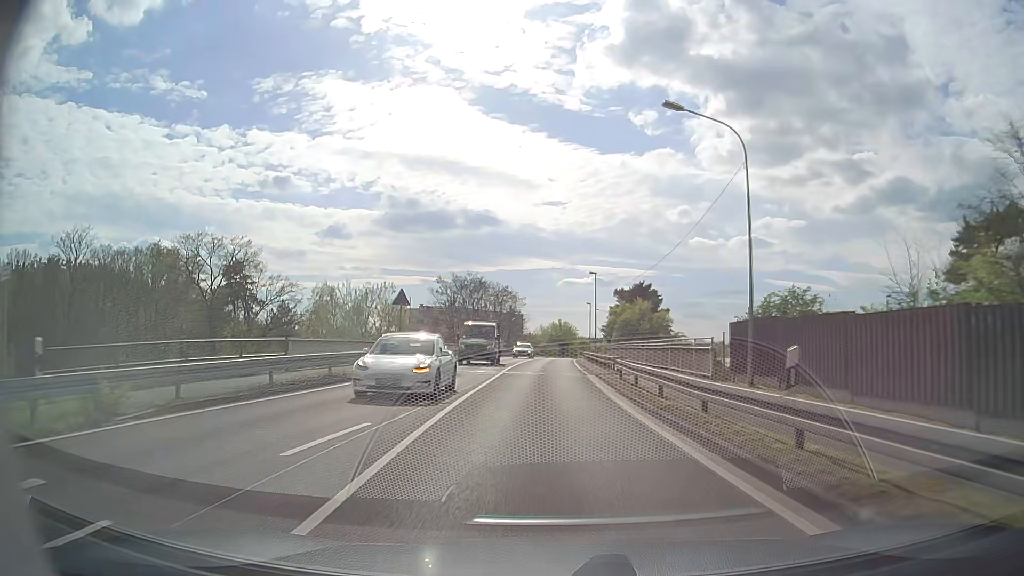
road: primary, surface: asphalt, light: Day
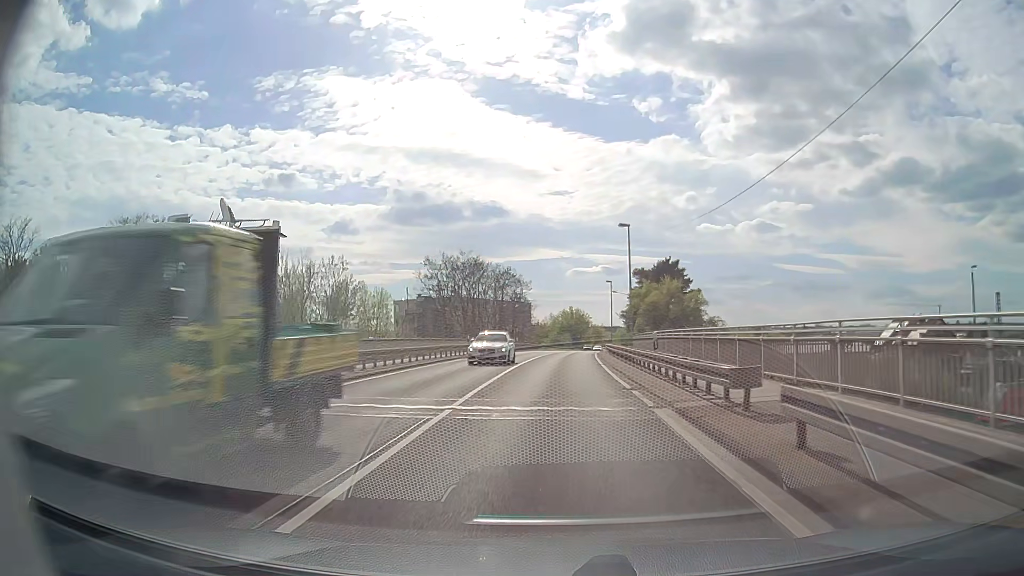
(-0.2, +16.3) m; -1°
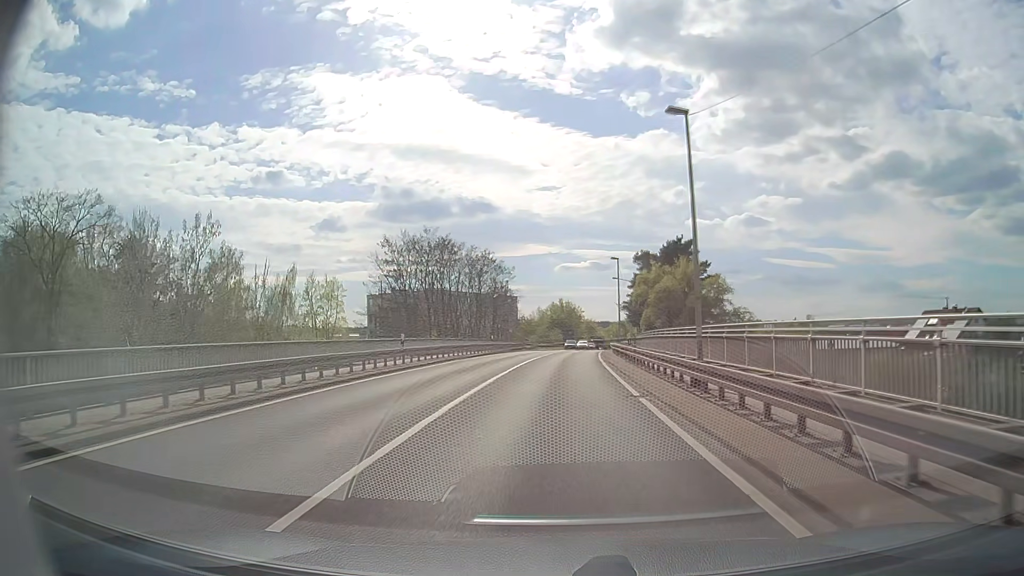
(+0.1, +16.0) m; +1°
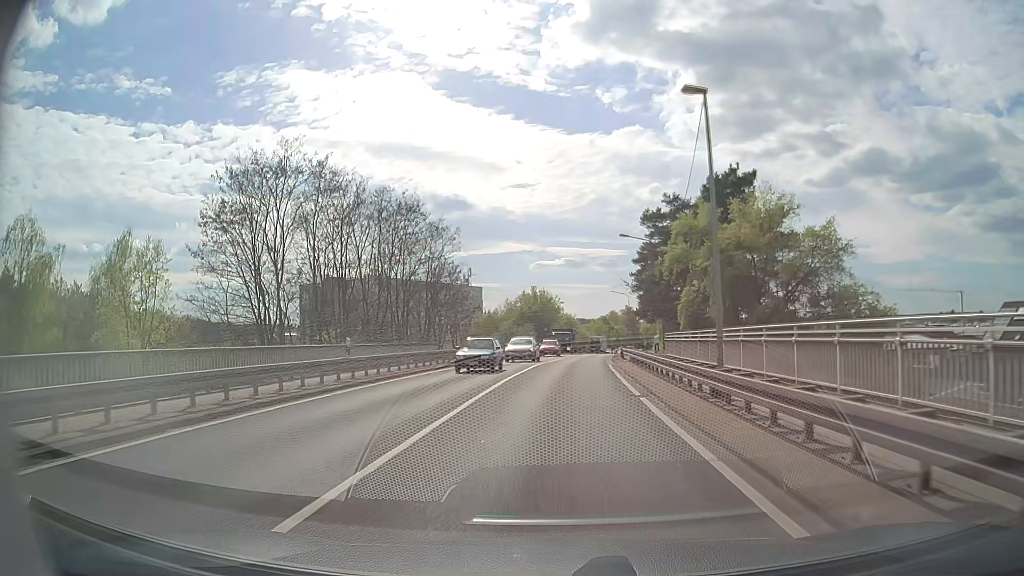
(+0.6, +31.0) m; +2°
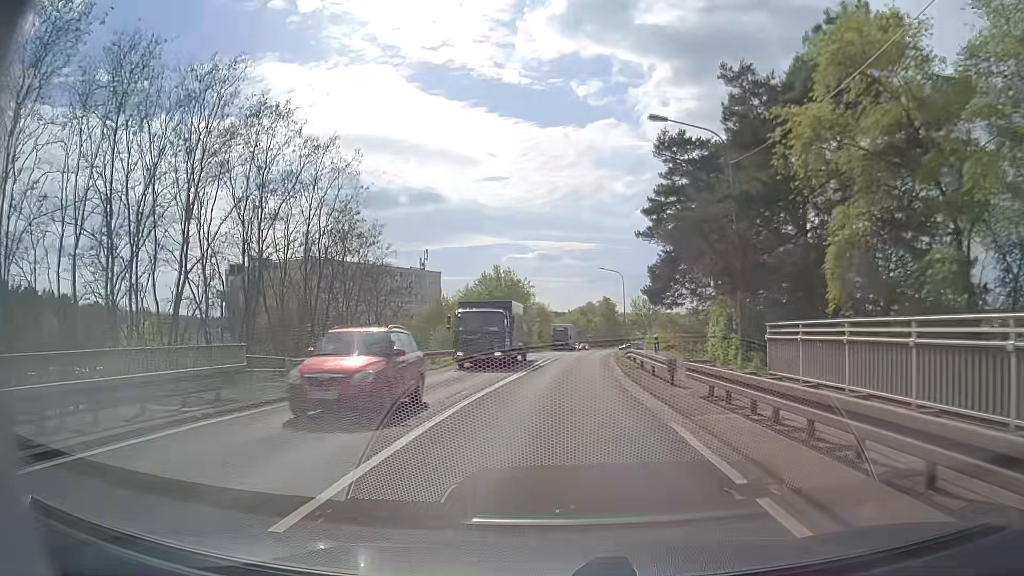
(+0.4, +22.8) m; +2°
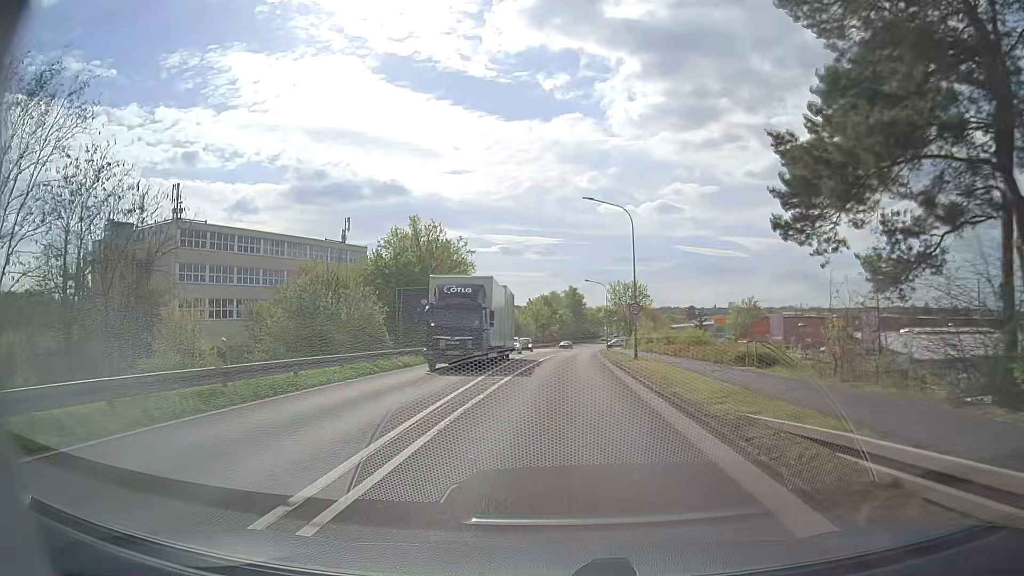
(+0.8, +30.6) m; +3°
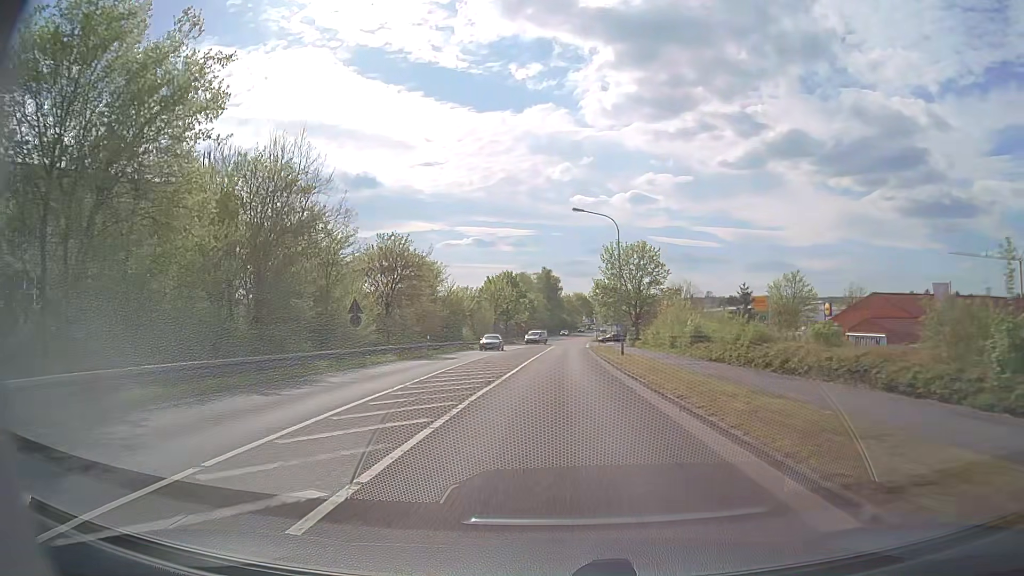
(+1.0, +38.6) m; +3°
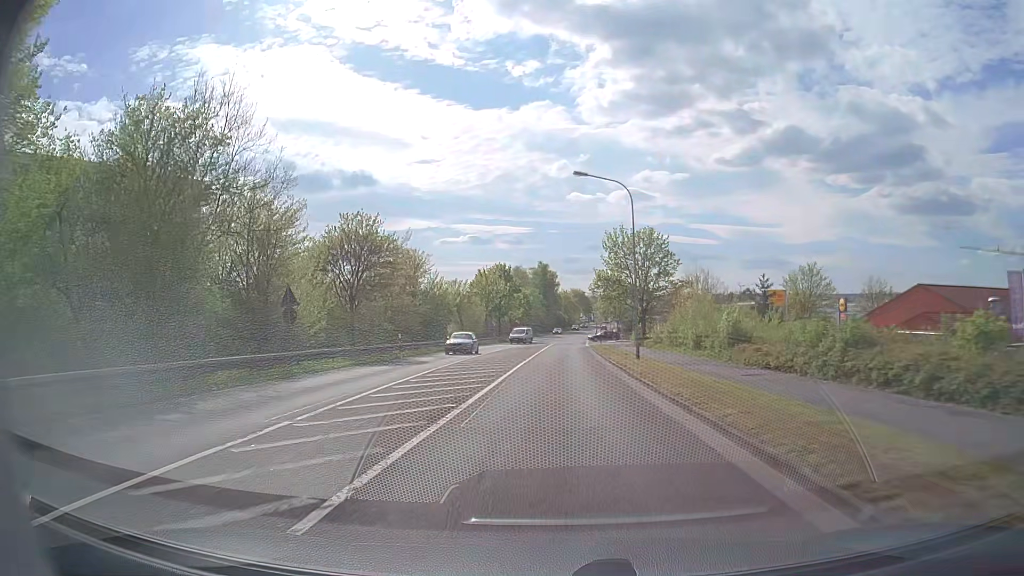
(0.0, +7.7) m; 0°
(0, +10) (0, +20) (0, +30) (0, +40) (+1, +50) (+1, +60) (+1, +70) (+2, +80) (+2, +90) (+3, +100) m
